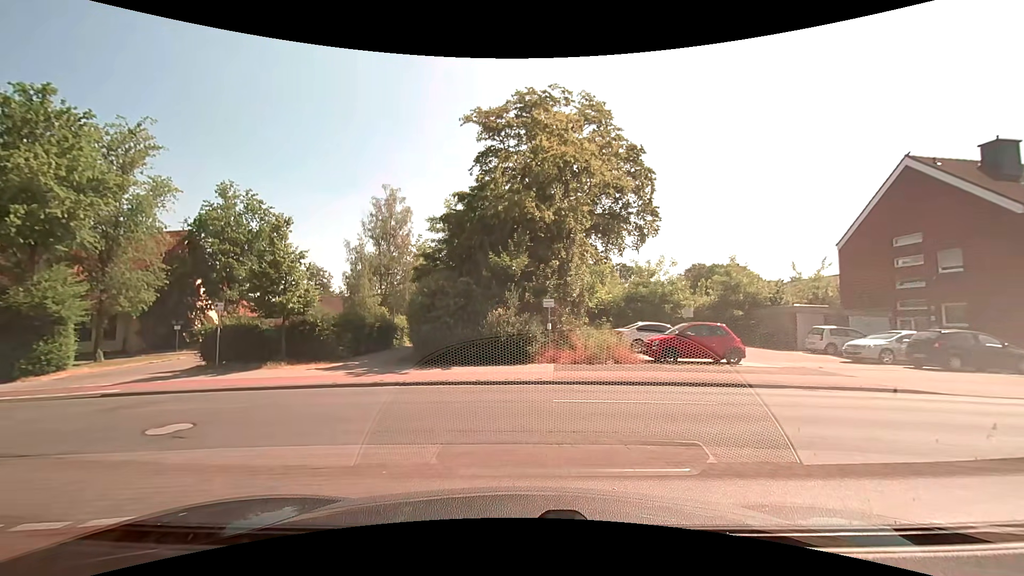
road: residential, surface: asphalt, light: Day
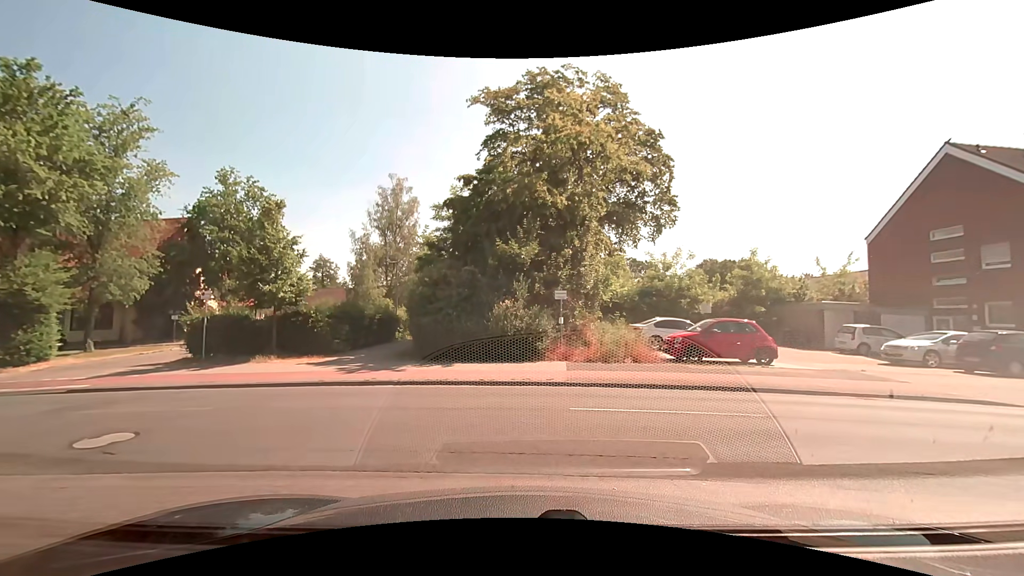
(0.0, +1.6) m; 0°
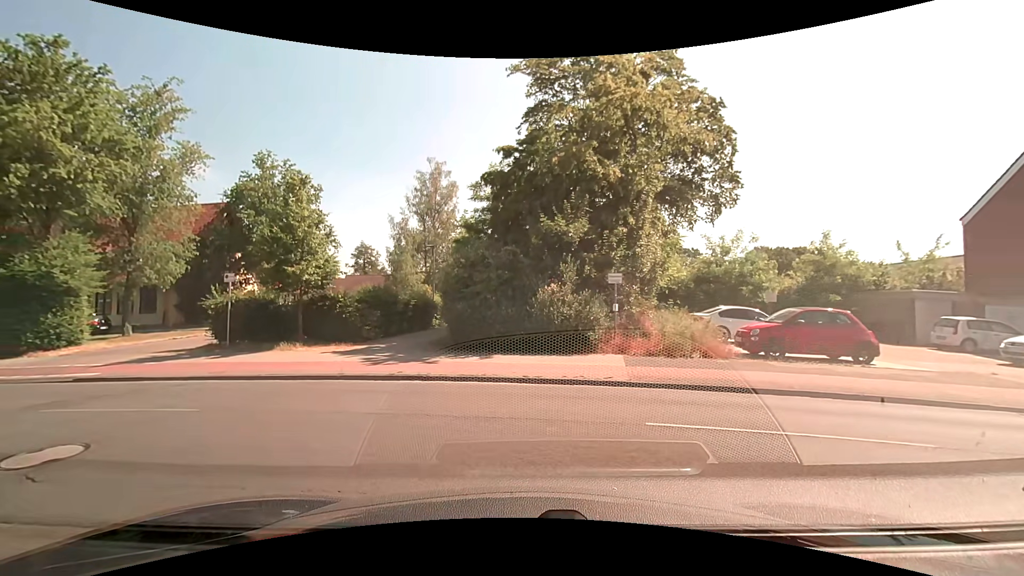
(-0.2, +2.1) m; -7°
